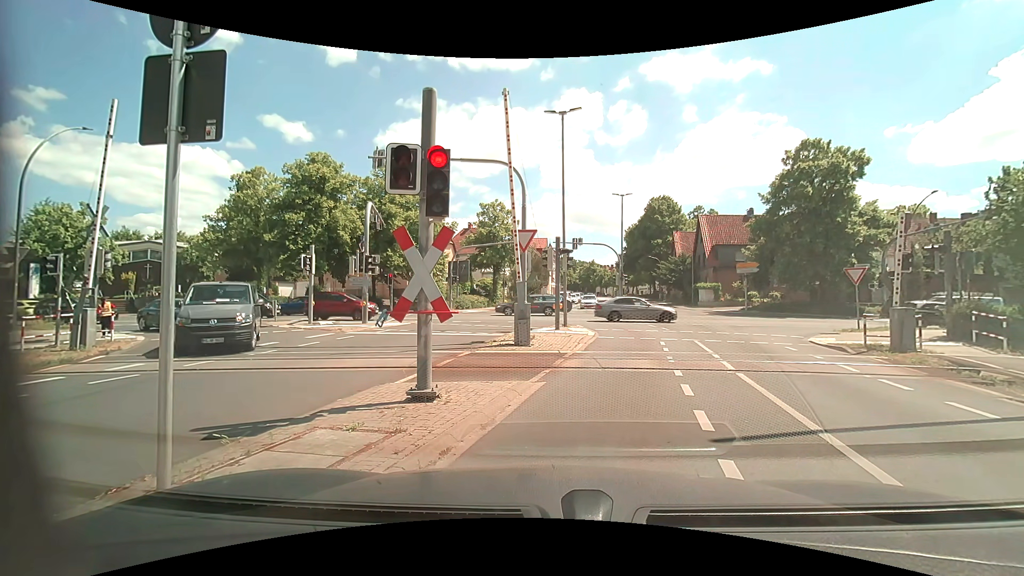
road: tertiary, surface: asphalt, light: Day
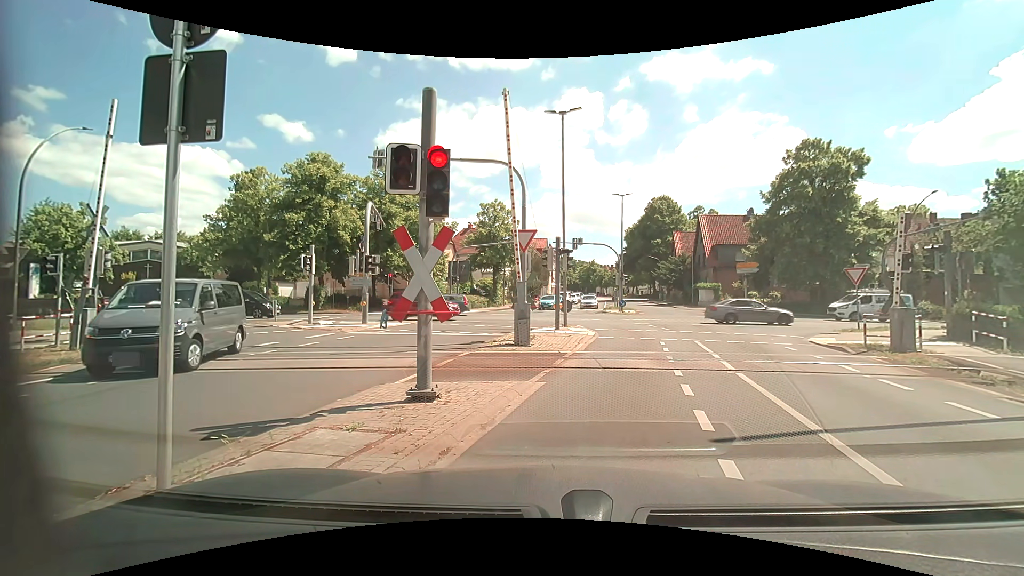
(0.0, 0.0) m; 0°
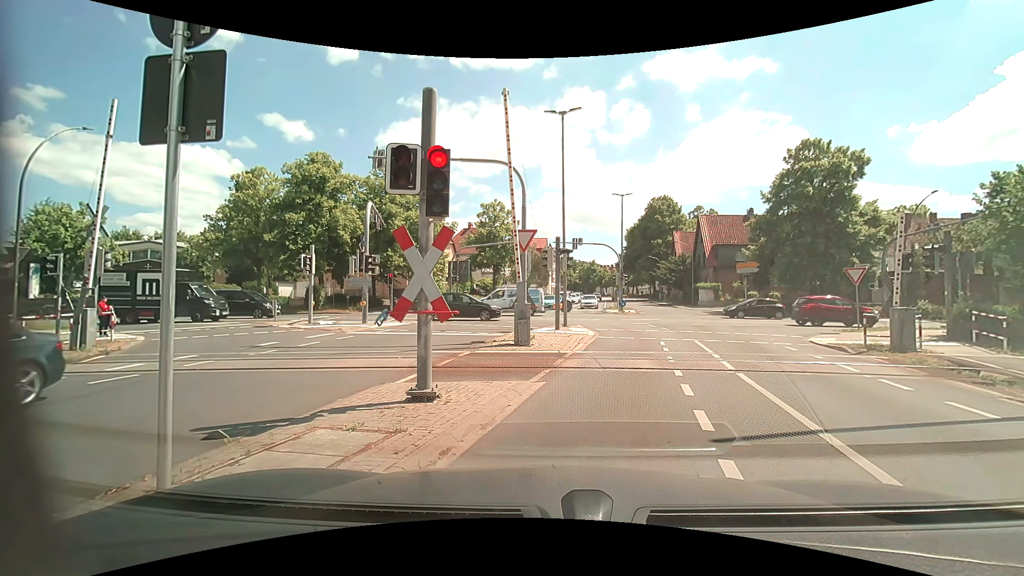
(0.0, 0.0) m; 0°
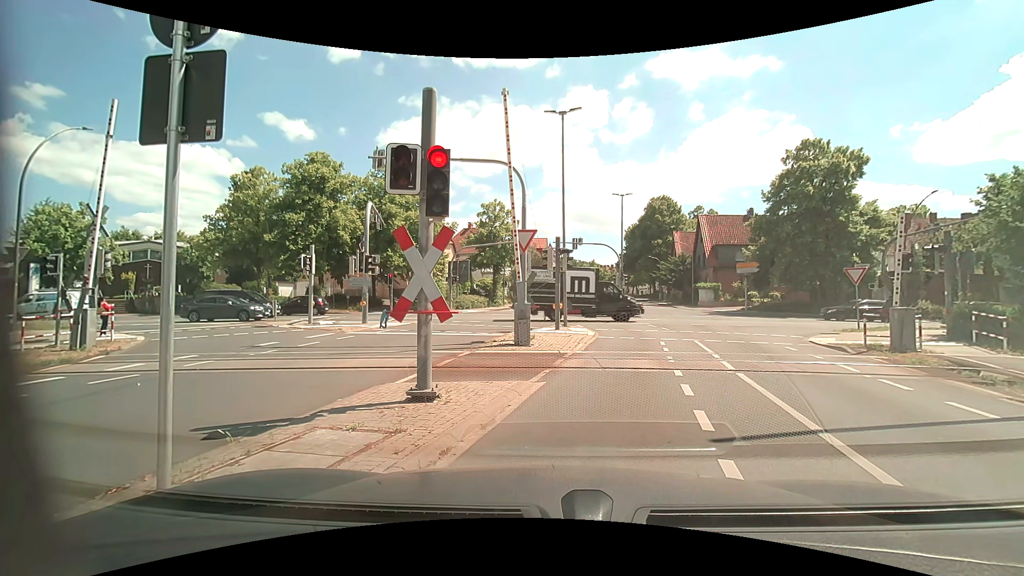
(0.0, 0.0) m; 0°
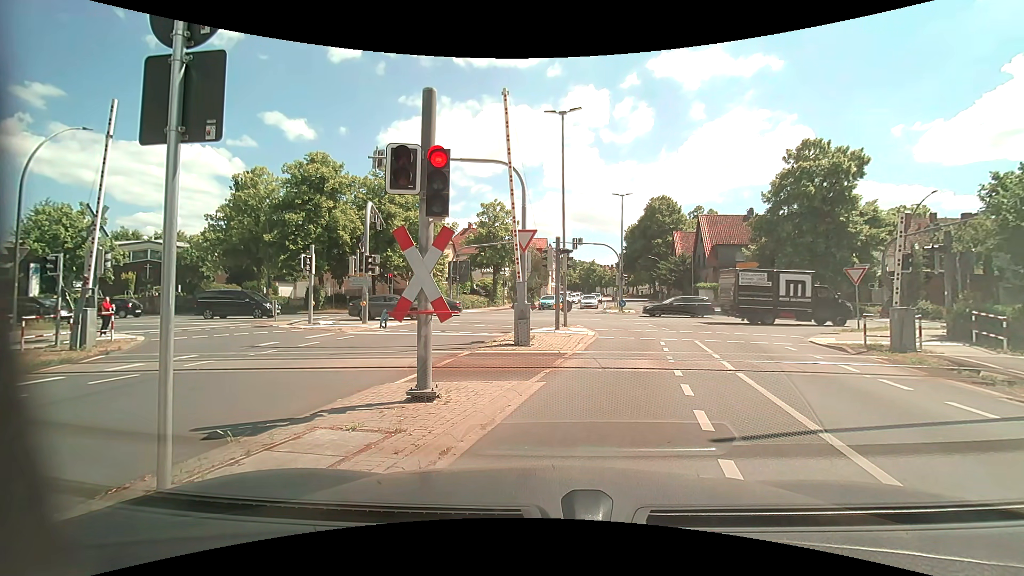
(0.0, 0.0) m; 0°
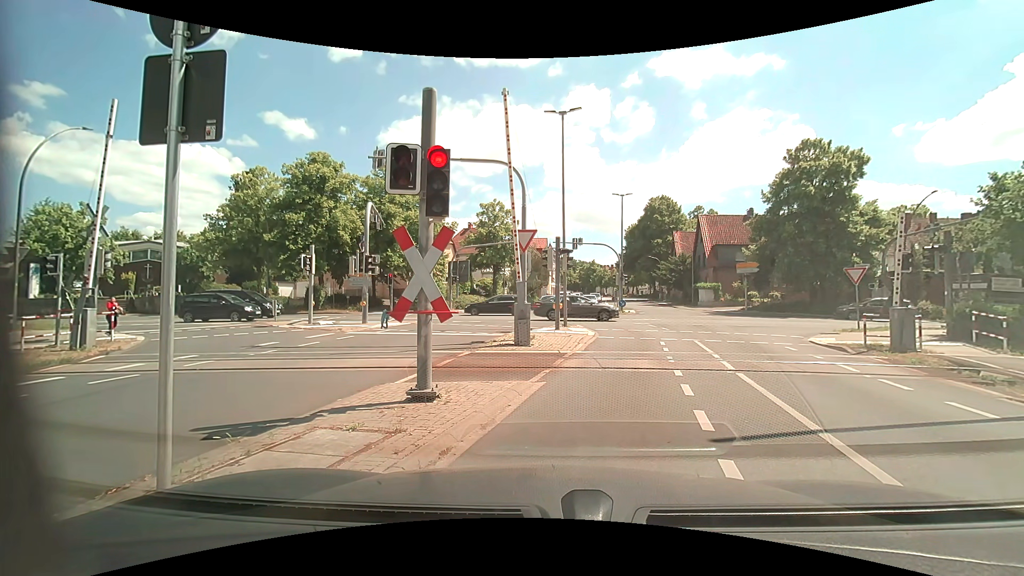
(0.0, 0.0) m; 0°
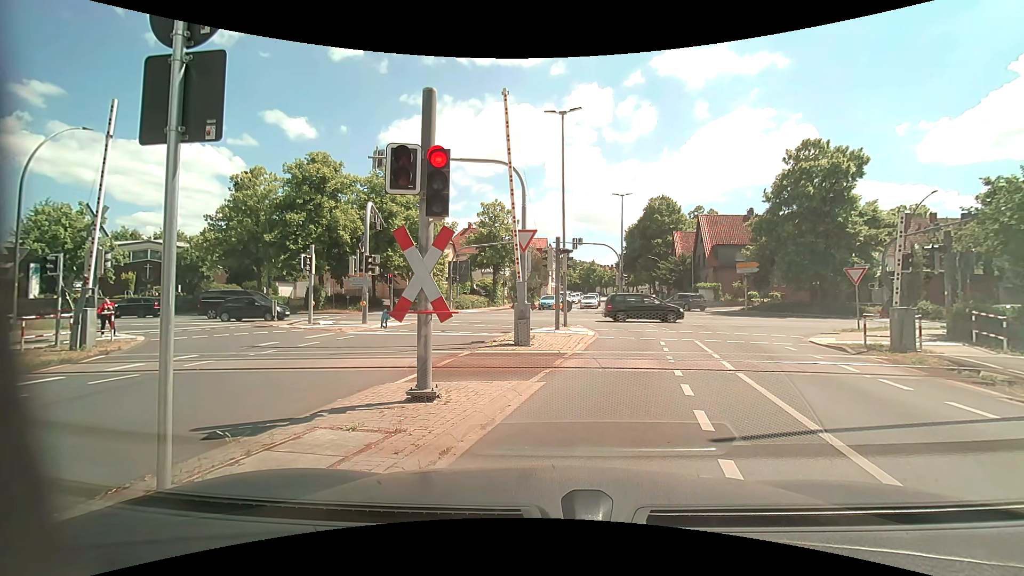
(0.0, 0.0) m; 0°
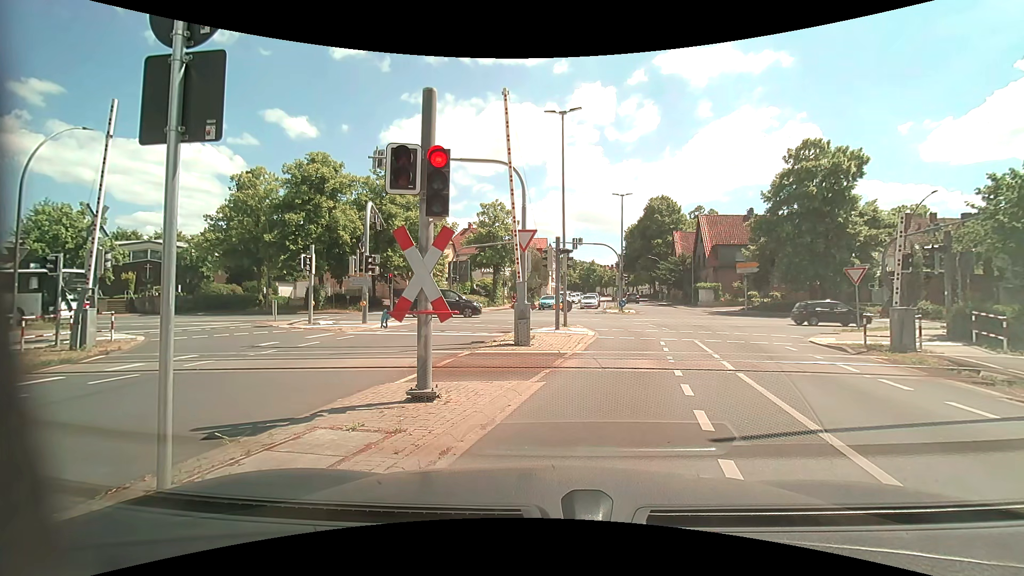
(0.0, 0.0) m; 0°
(+2, +10) (+5, +19) (+5, +29) (-1, +37) (-11, +39) (-21, +39) (-31, +39) (-41, +39) (-51, +38) (-61, +37) m
